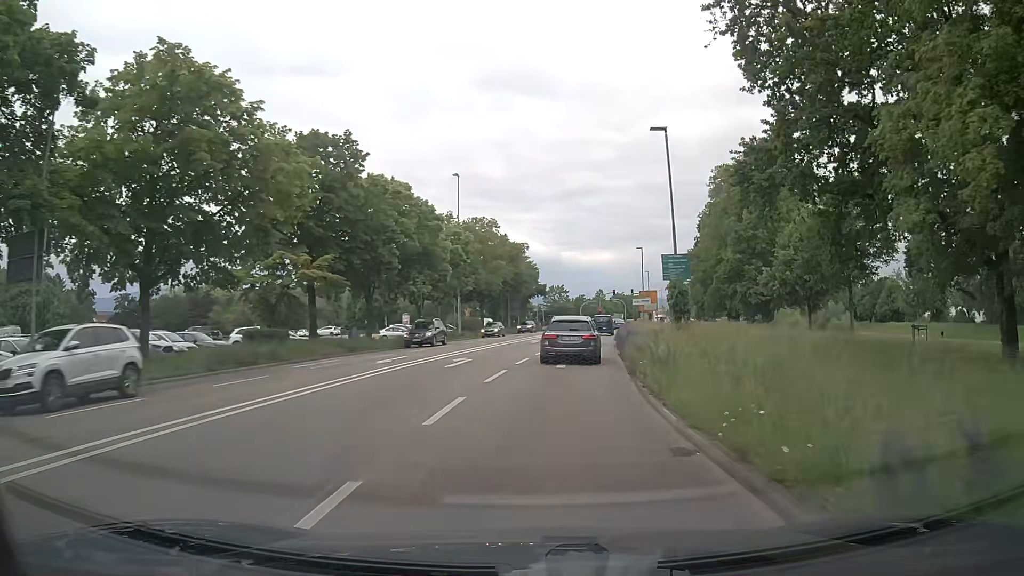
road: primary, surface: asphalt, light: Day
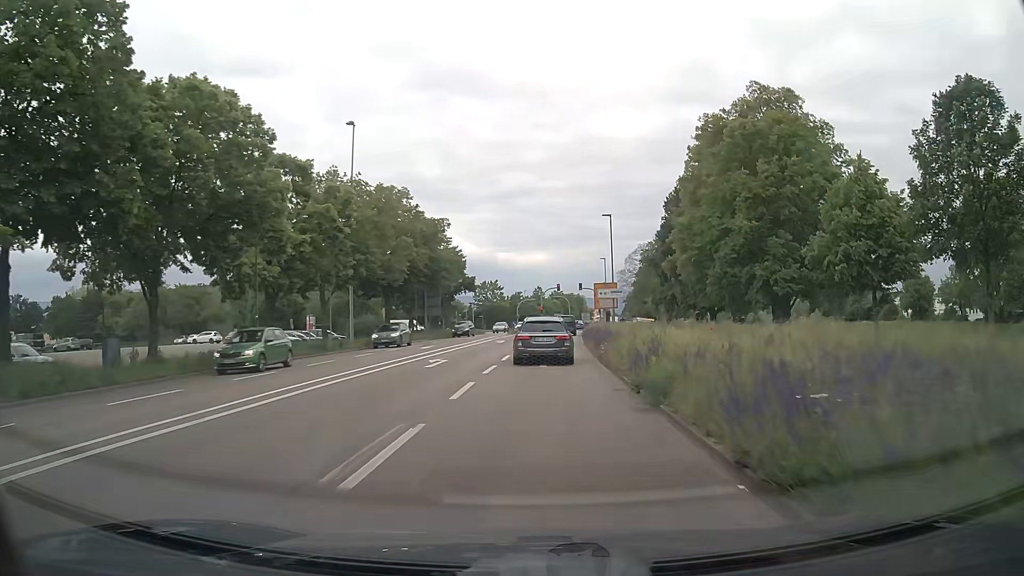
(+1.0, +21.2) m; +5°
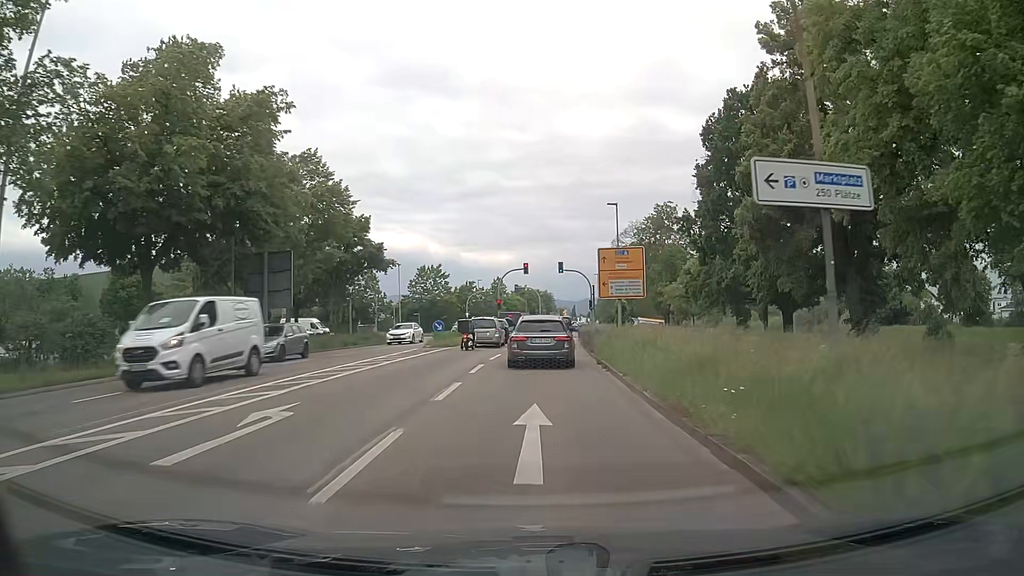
(+1.1, +36.4) m; +3°
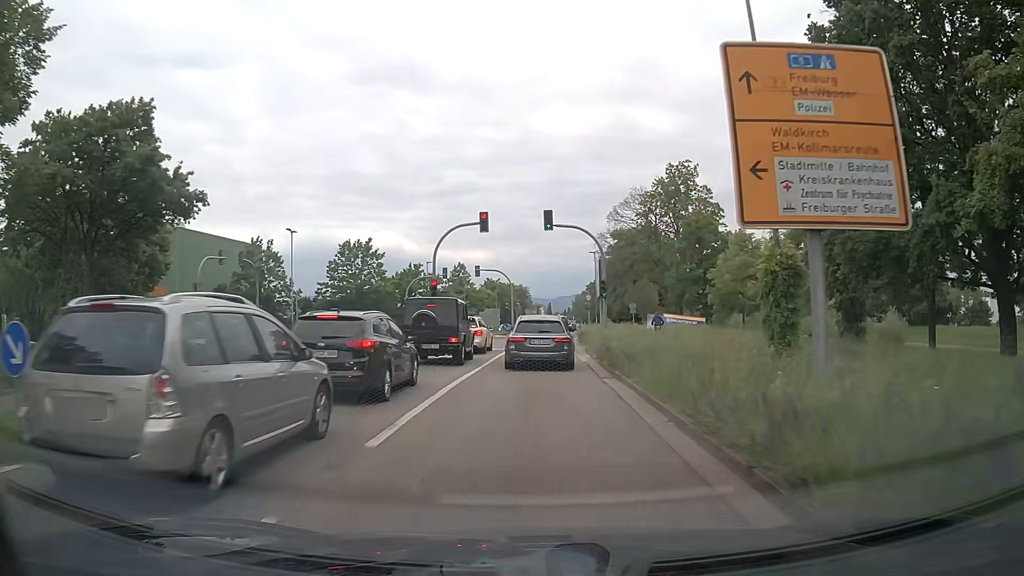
(+0.5, +28.9) m; +2°
(0, +10) (0, +20) (+1, +30) (+1, +40) (+1, +50) (+2, +60) (+3, +70) (+3, +80) (+4, +90) (+5, +100) m
